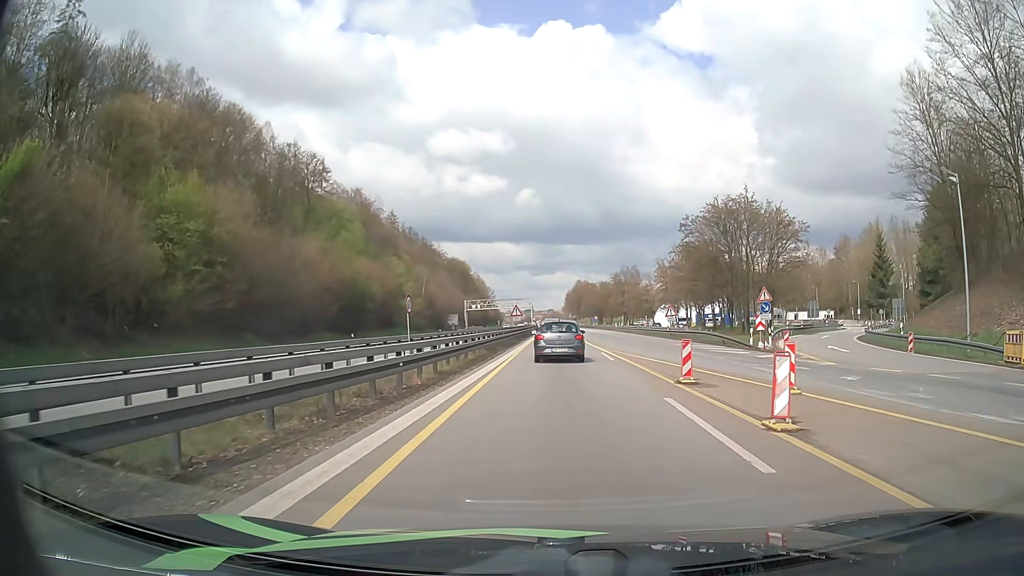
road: motorway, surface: asphalt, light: Day
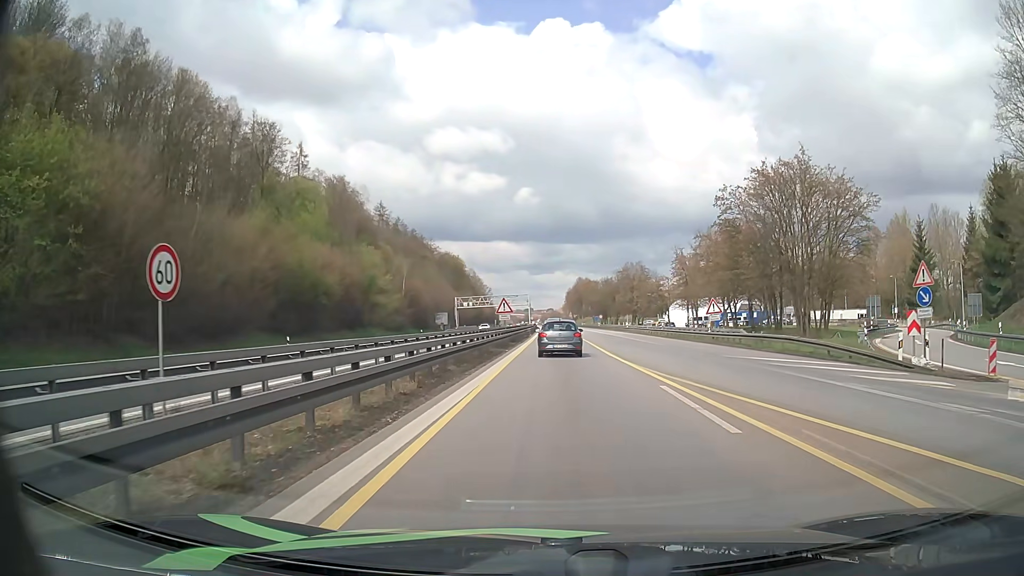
(+0.1, +16.1) m; 0°
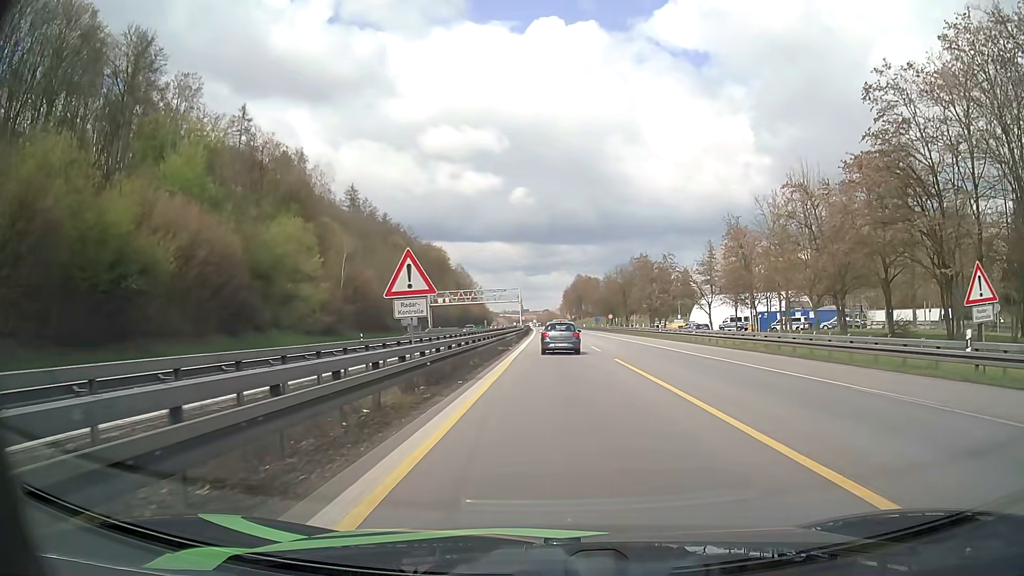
(+0.1, +29.9) m; 0°
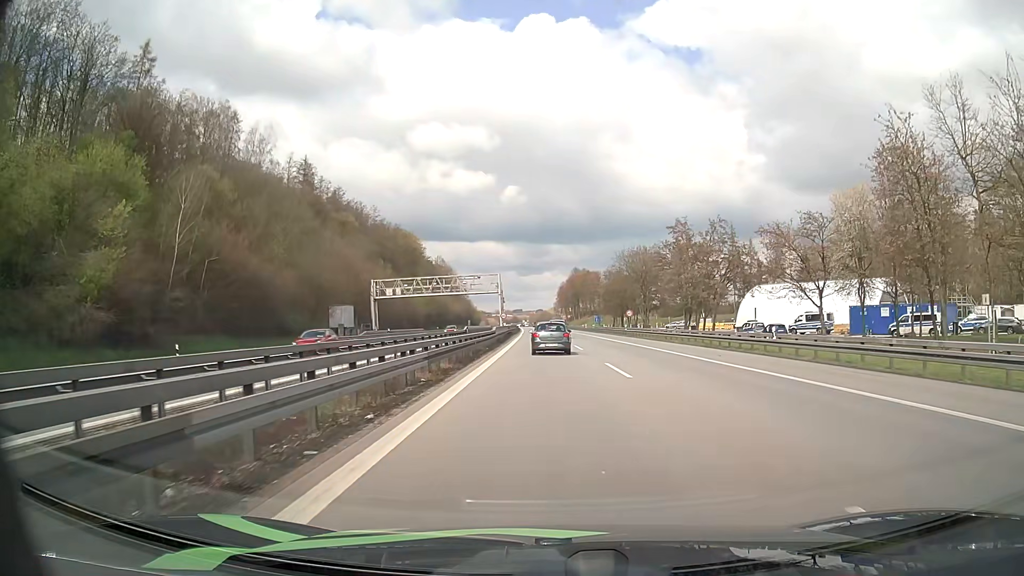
(+0.3, +34.3) m; +1°
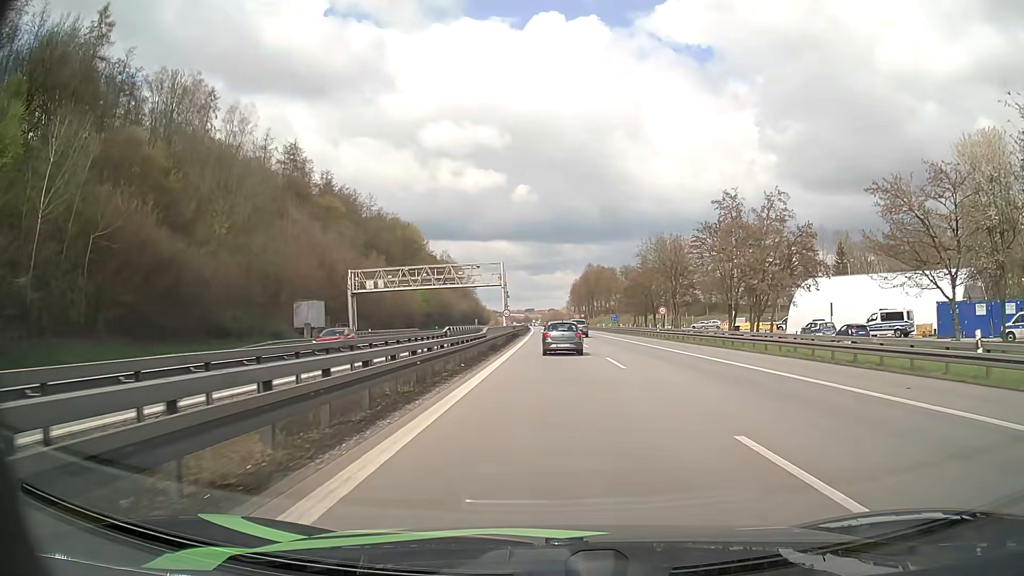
(-0.2, +14.9) m; -1°
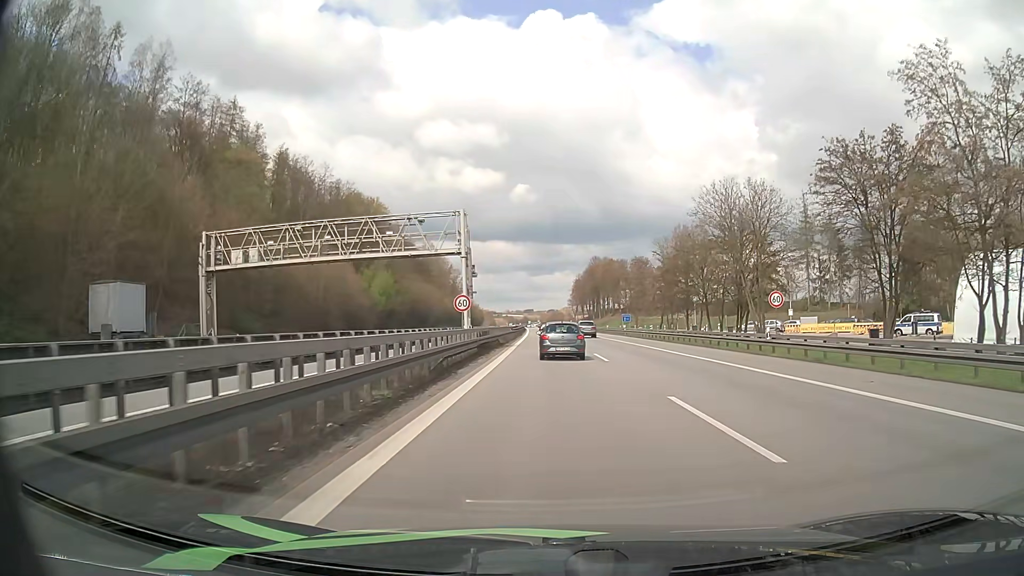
(-0.1, +31.9) m; 0°
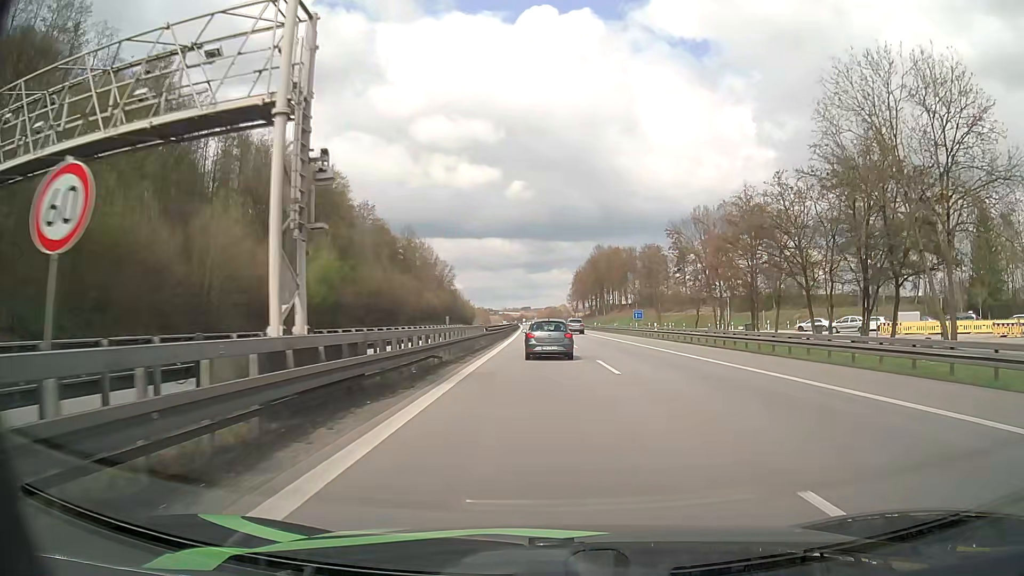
(0.0, +25.4) m; 0°
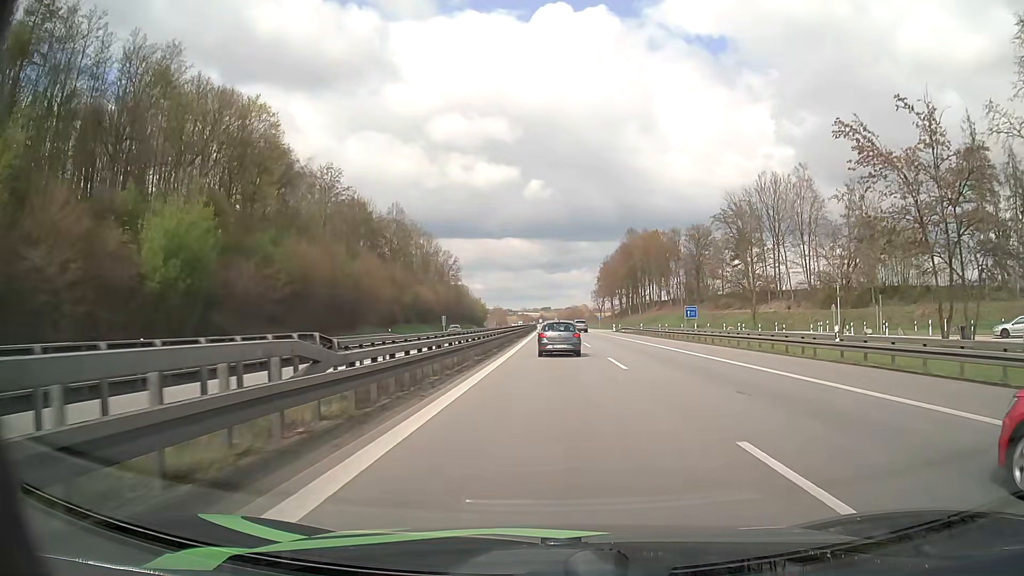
(-0.4, +34.0) m; -1°
(0, +10) (0, +20) (0, +30) (0, +40) (0, +50) (0, +60) (0, +70) (0, +80) (0, +90) (0, +100) m
